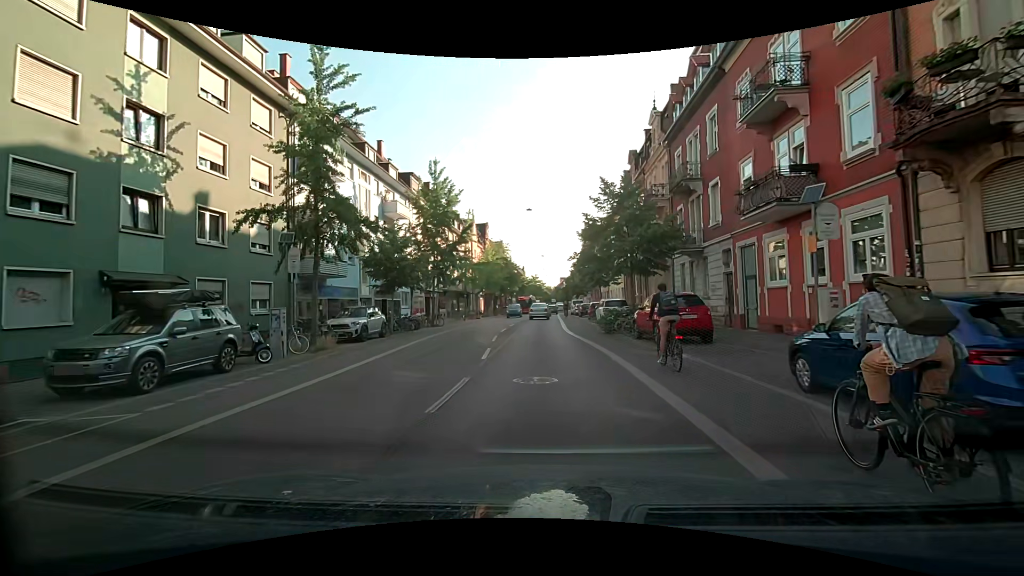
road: secondary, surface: asphalt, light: Day
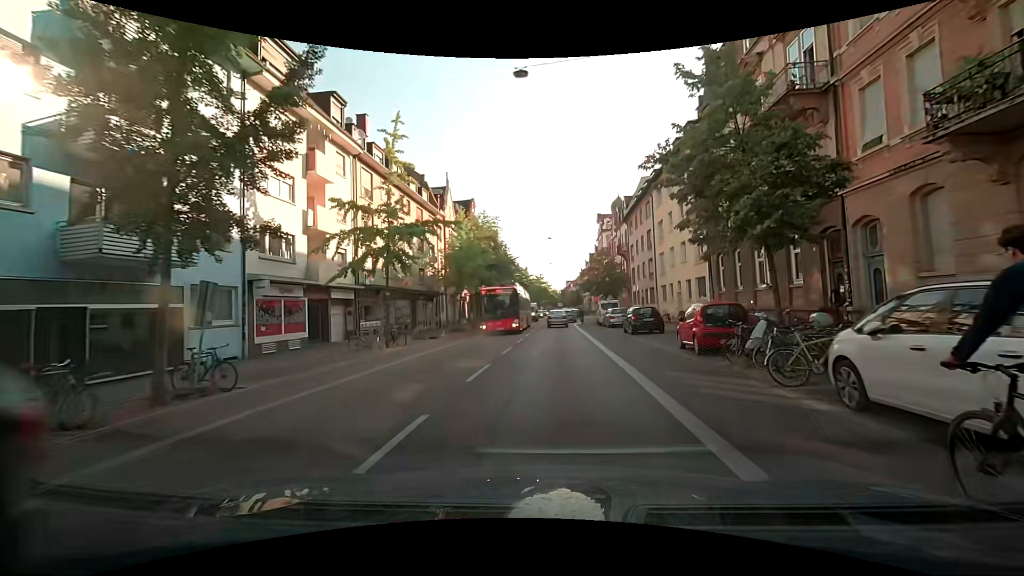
(-0.1, +26.9) m; 0°
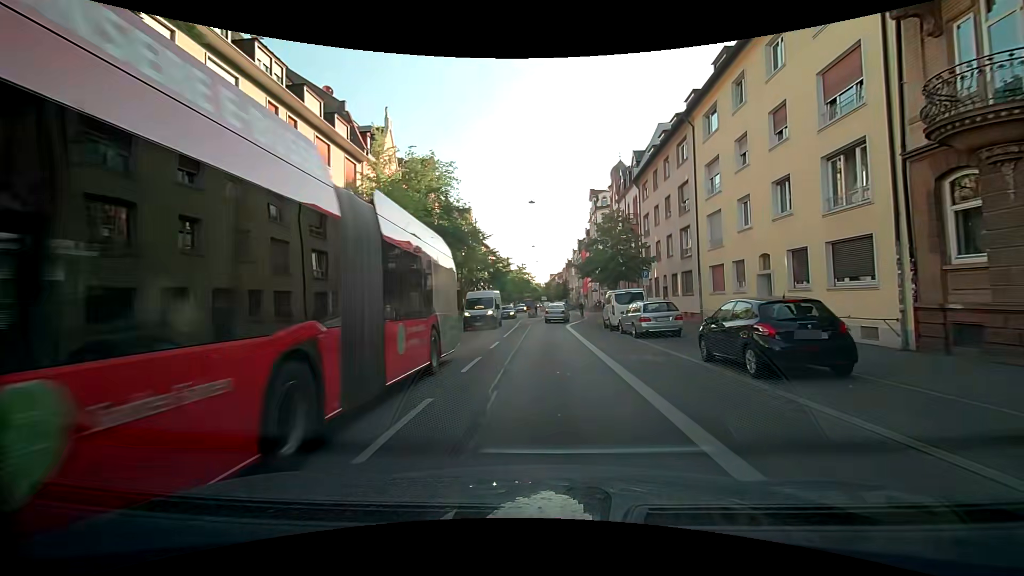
(+0.3, +16.9) m; +2°
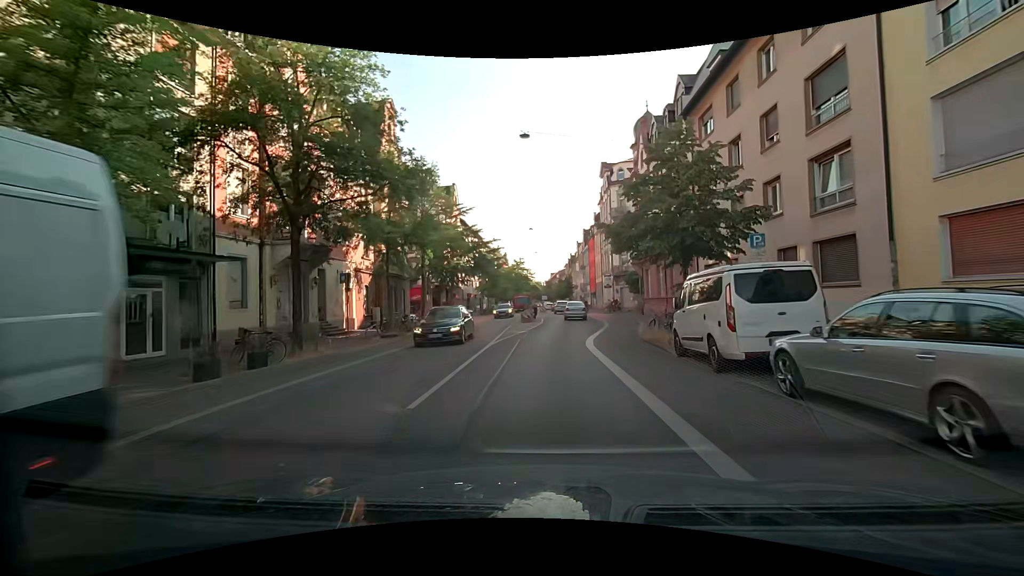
(-0.1, +15.6) m; -1°
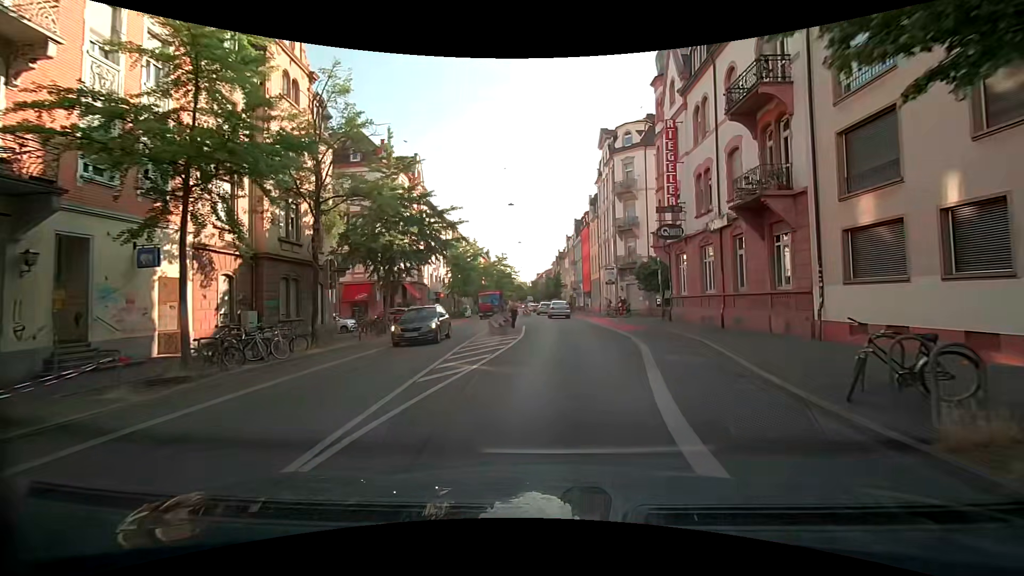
(+0.1, +13.8) m; +2°
